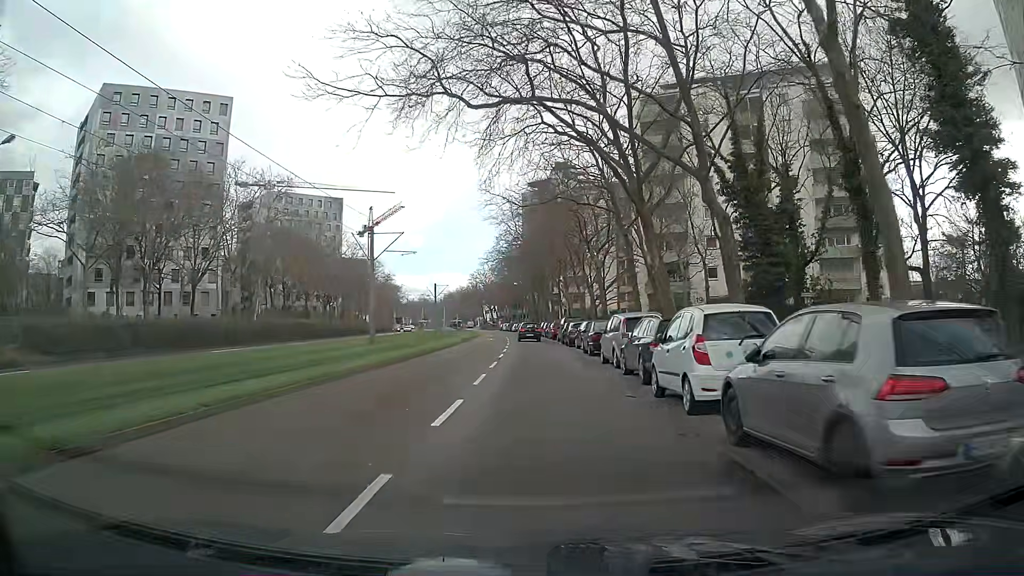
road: tertiary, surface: asphalt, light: Day
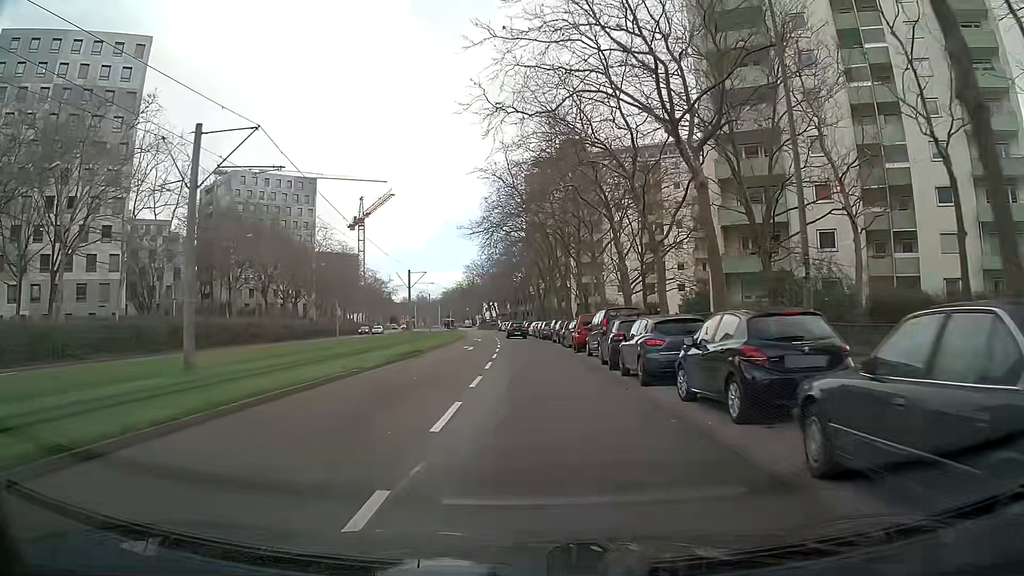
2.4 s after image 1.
(-0.1, +24.5) m; 0°
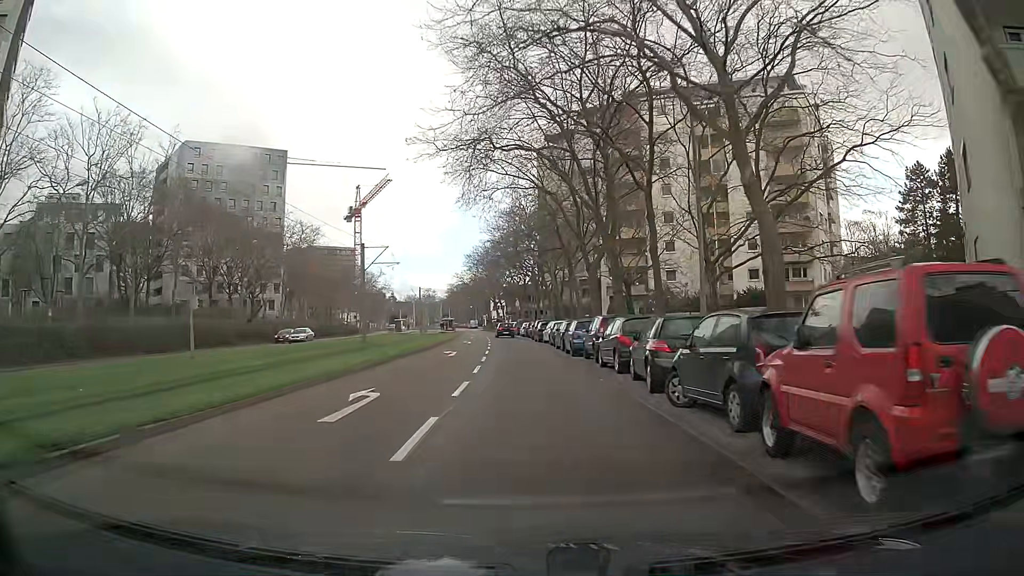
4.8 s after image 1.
(+0.1, +25.8) m; +1°
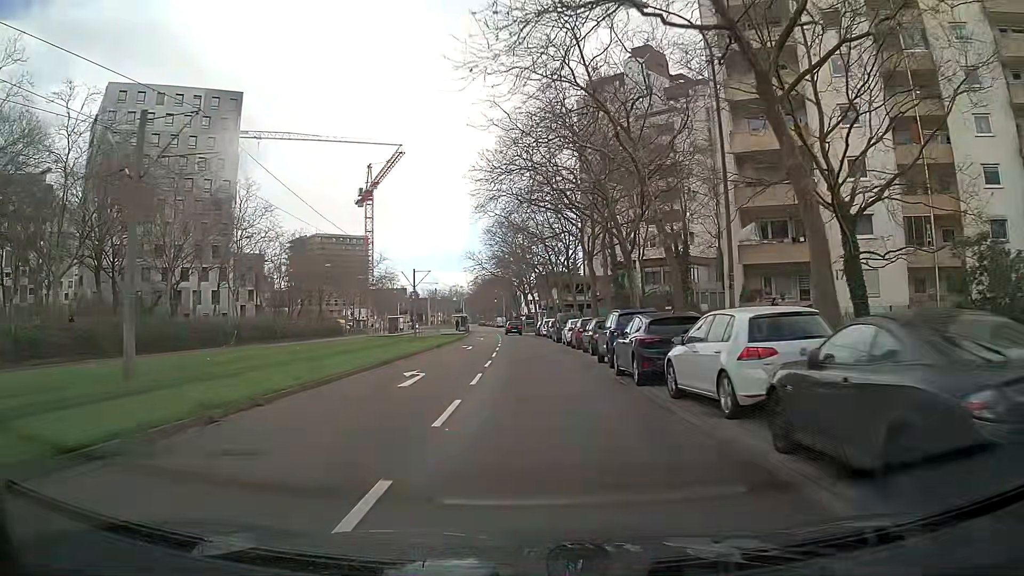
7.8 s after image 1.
(-2.0, +33.9) m; -5°
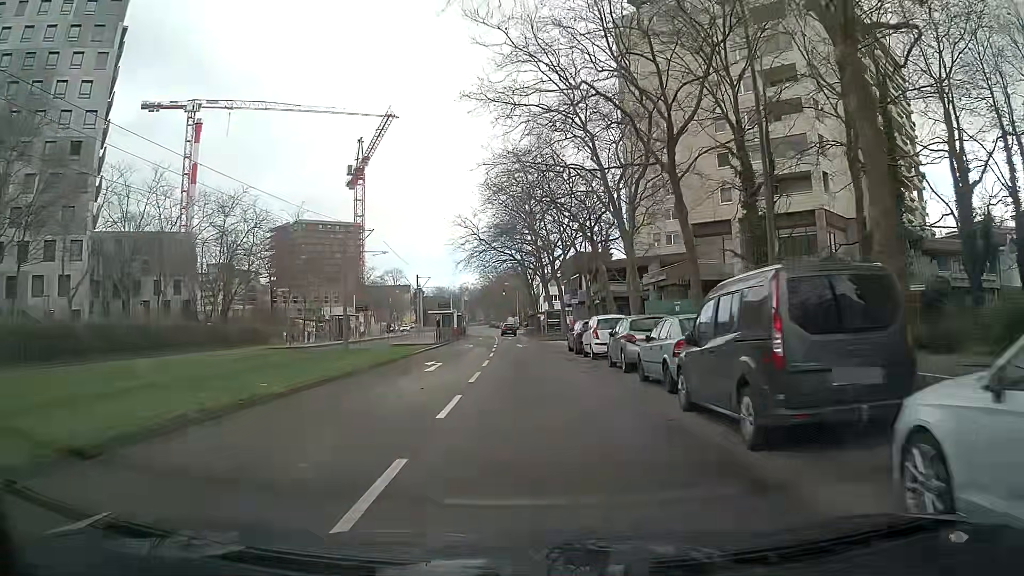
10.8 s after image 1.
(-0.4, +35.1) m; -1°
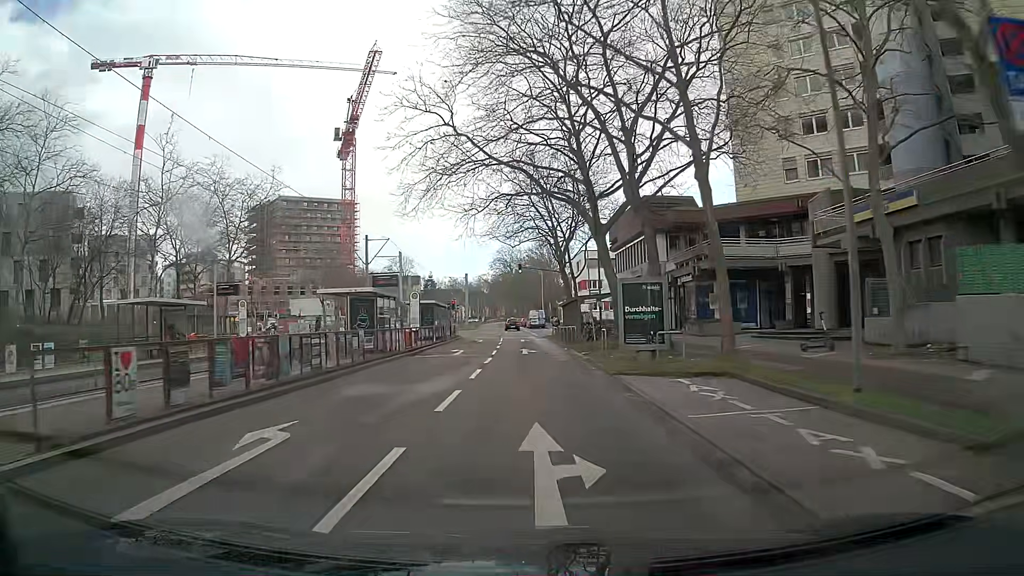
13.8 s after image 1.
(-0.8, +35.7) m; -3°
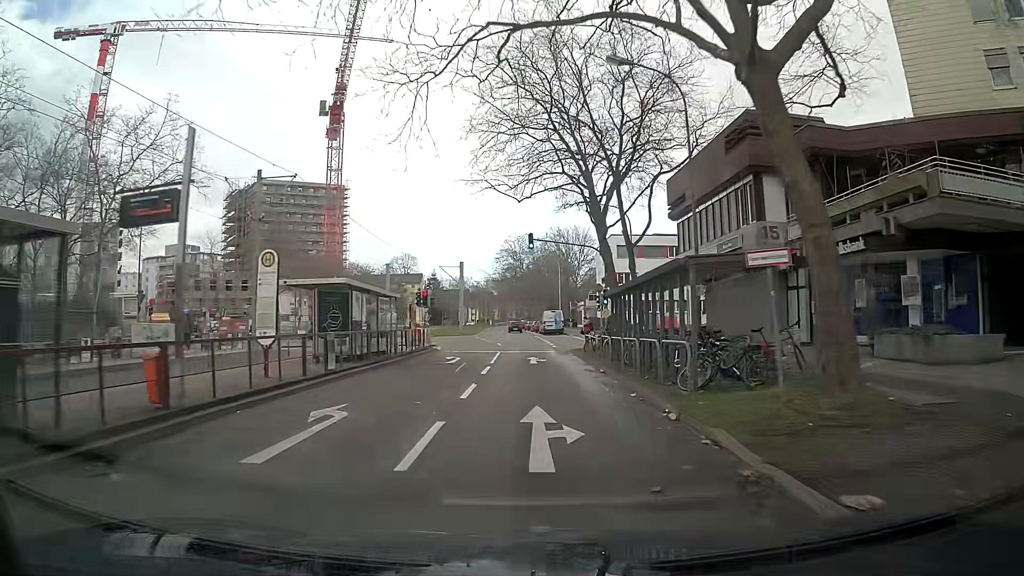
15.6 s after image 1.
(0.0, +21.7) m; 0°
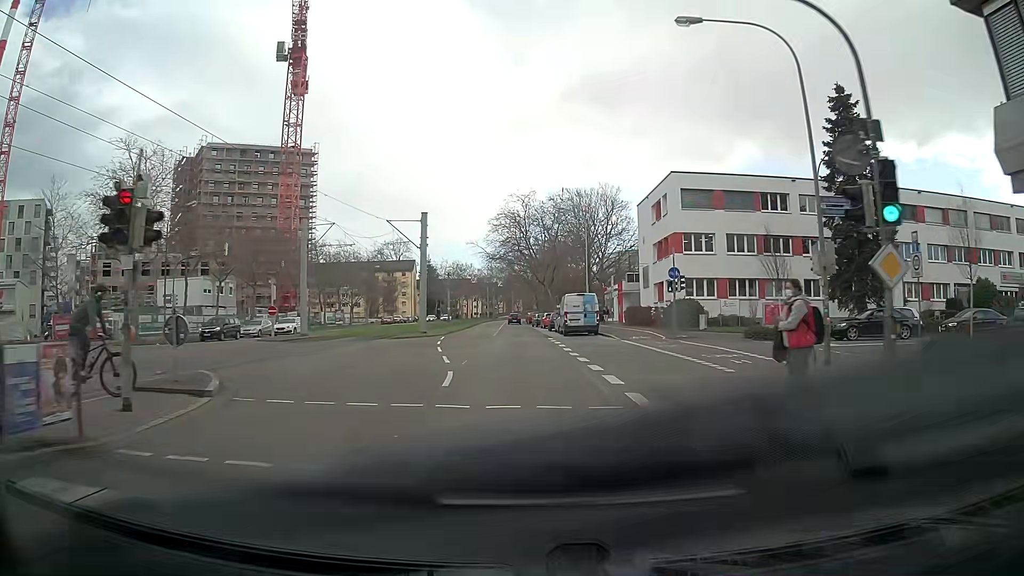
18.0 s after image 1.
(-0.2, +29.5) m; -1°
(0, +10) (0, +20) (0, +30) (-1, +40) (-1, +50) (-1, +60) (-2, +70) (-2, +80) (-2, +90) (-2, +100) m
